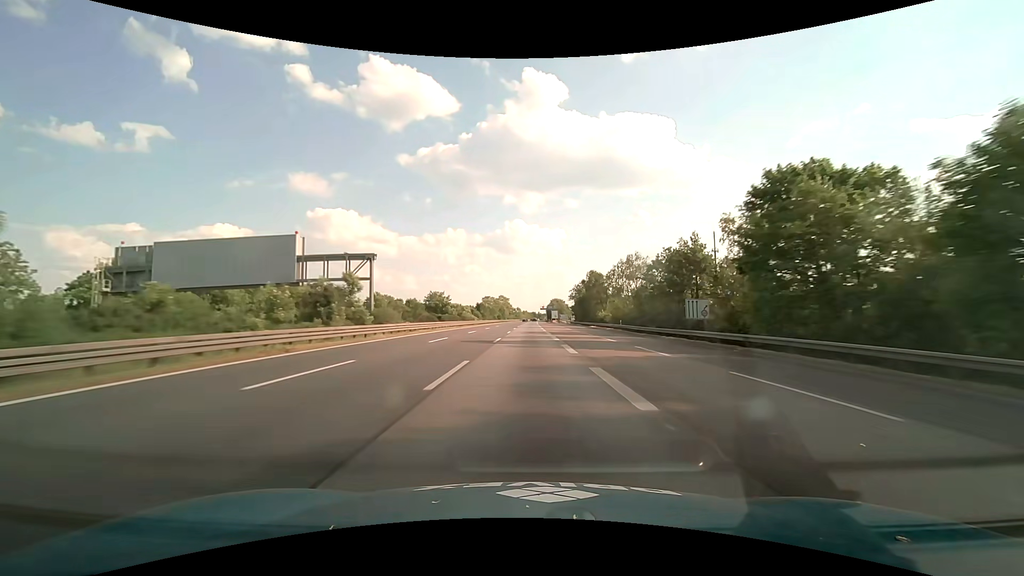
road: motorway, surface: asphalt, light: Day
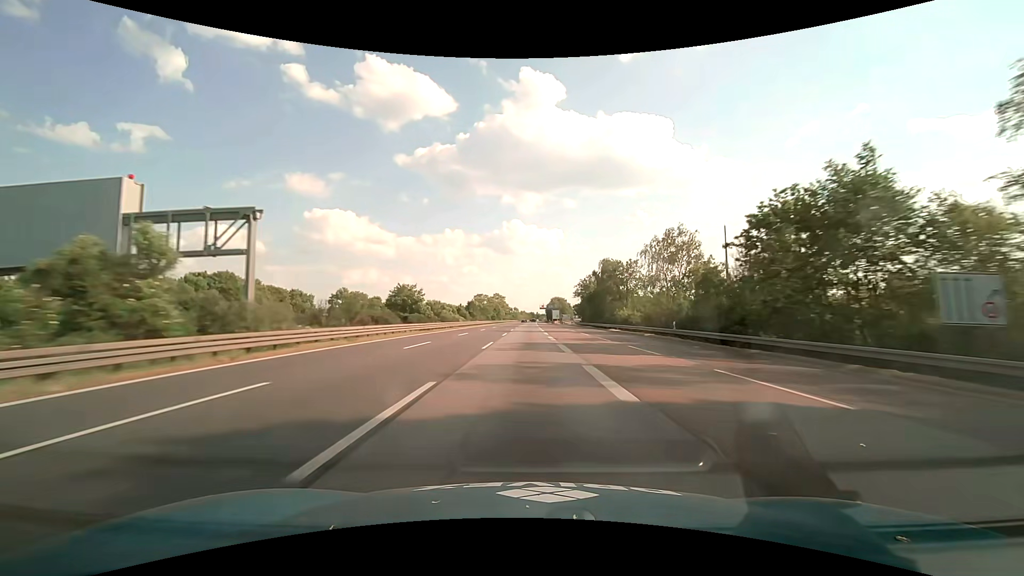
(+0.1, +22.9) m; 0°
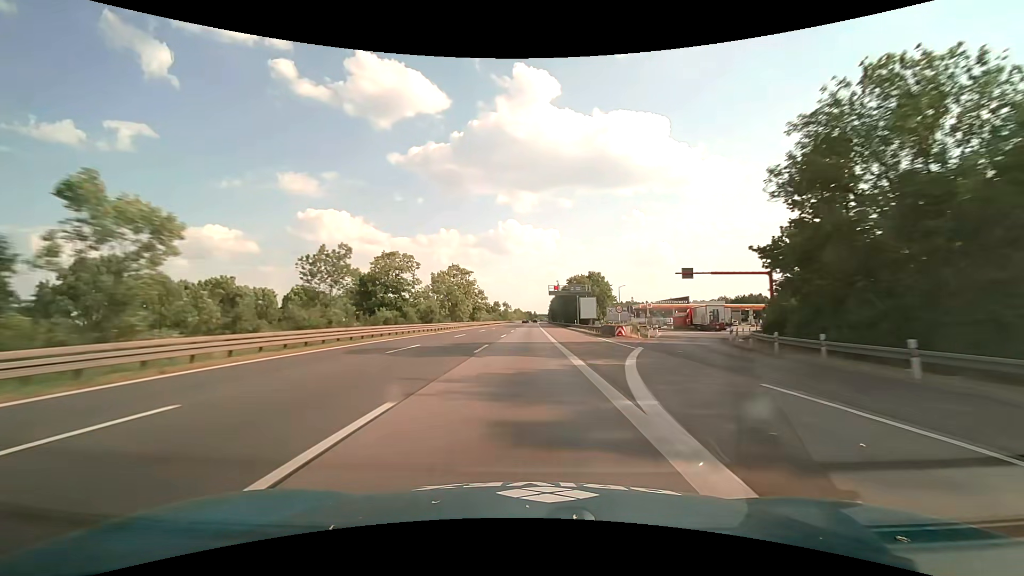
(+0.5, +110.3) m; 0°
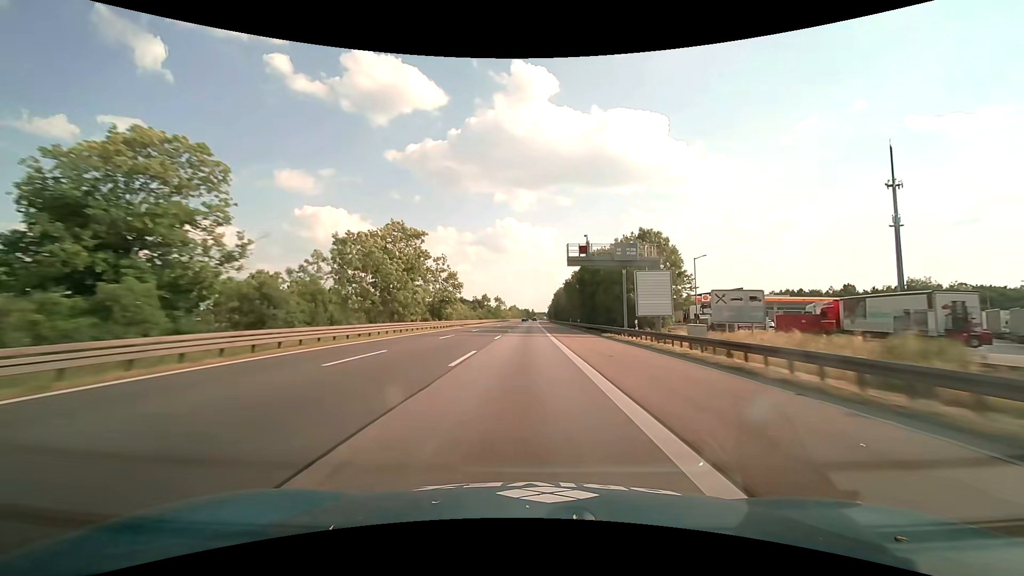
(+0.1, +42.2) m; 0°
(0, +10) (0, +20) (0, +30) (0, +40) (0, +50) (0, +60) (0, +70) (0, +80) (0, +90) (0, +100) m
